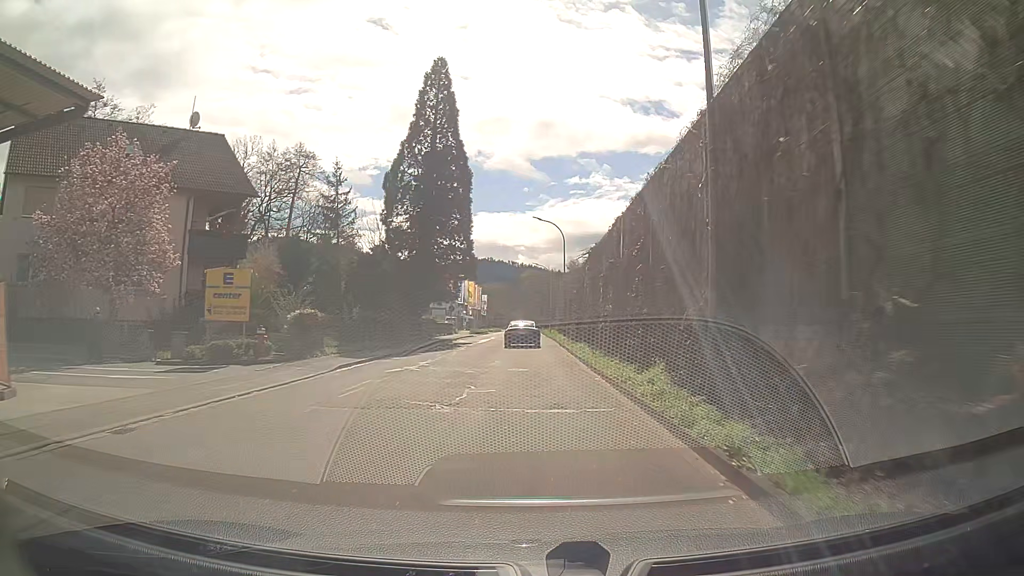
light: Day
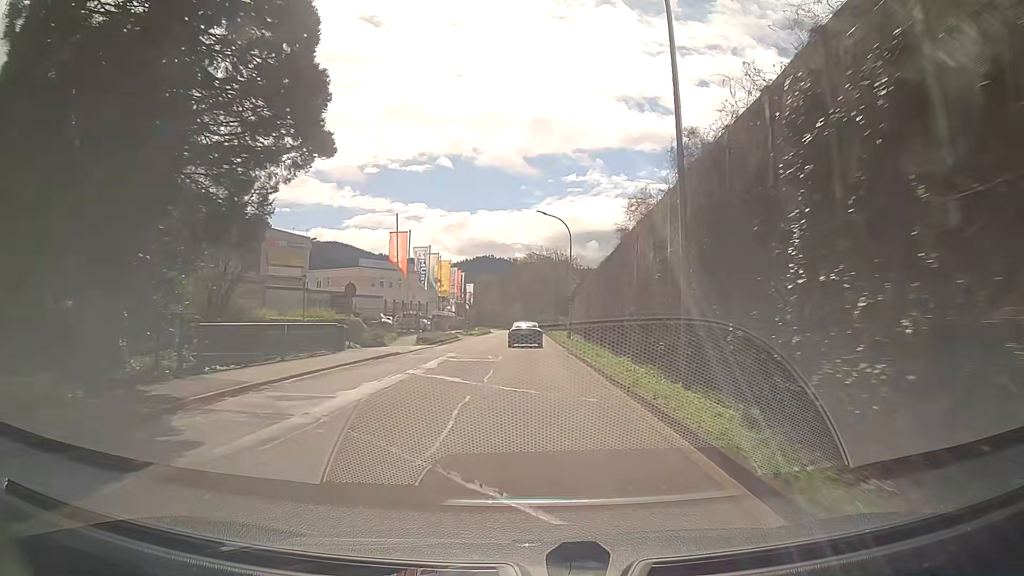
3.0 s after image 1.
(+0.1, +35.8) m; 0°
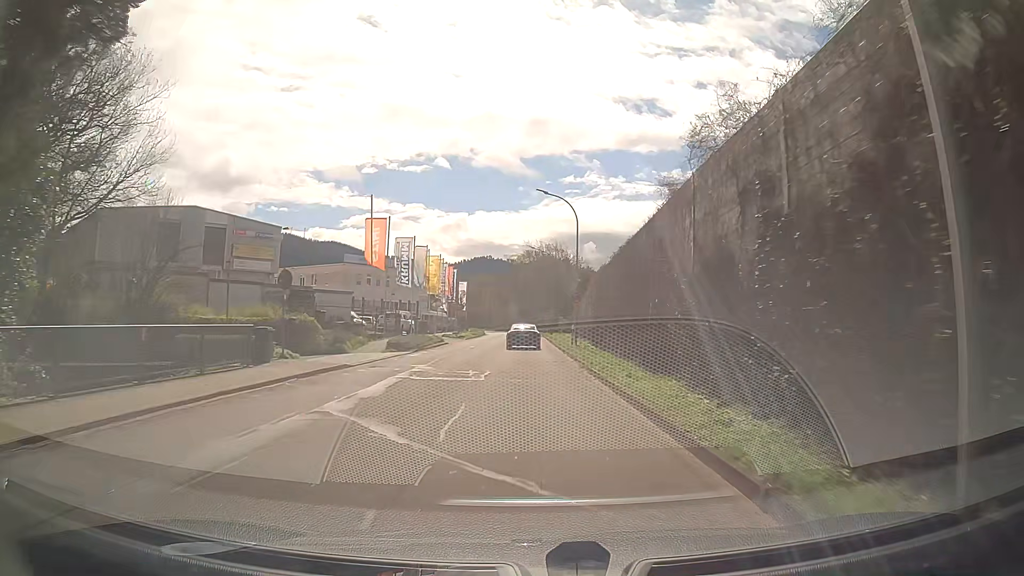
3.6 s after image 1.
(0.0, +7.3) m; -1°
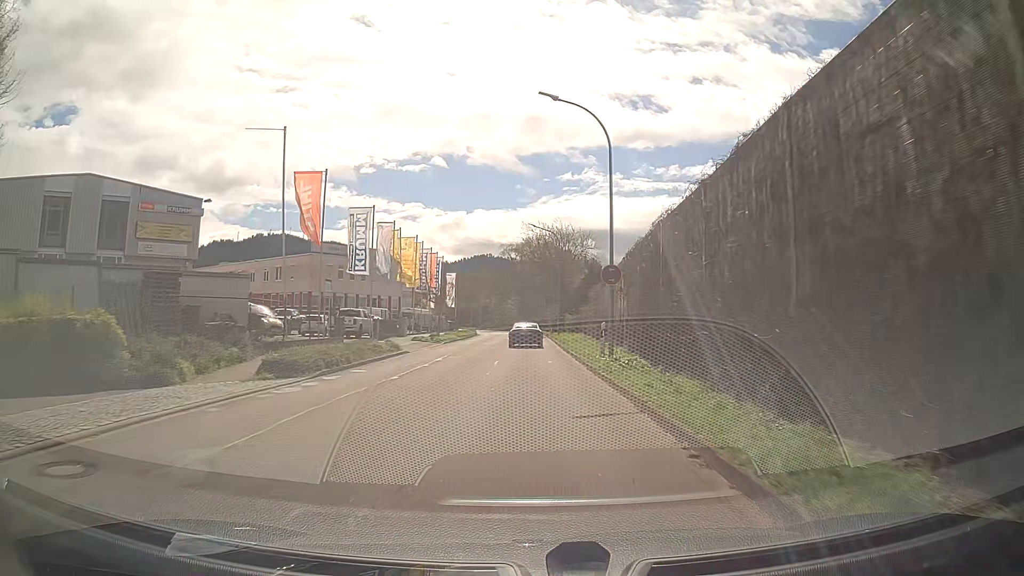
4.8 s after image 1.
(+0.3, +14.7) m; +1°
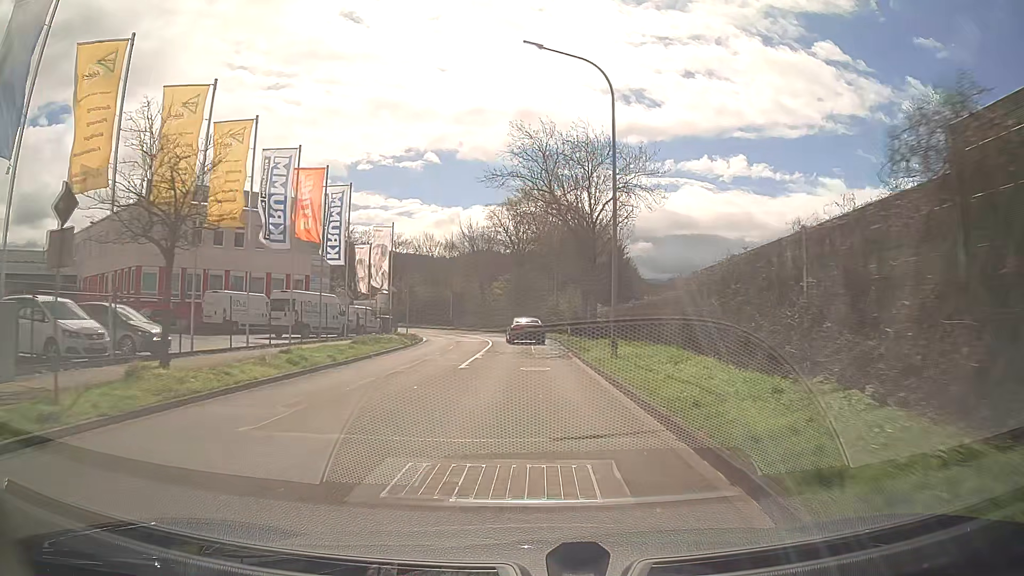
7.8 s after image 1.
(-0.1, +37.3) m; 0°
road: tertiary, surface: asphalt
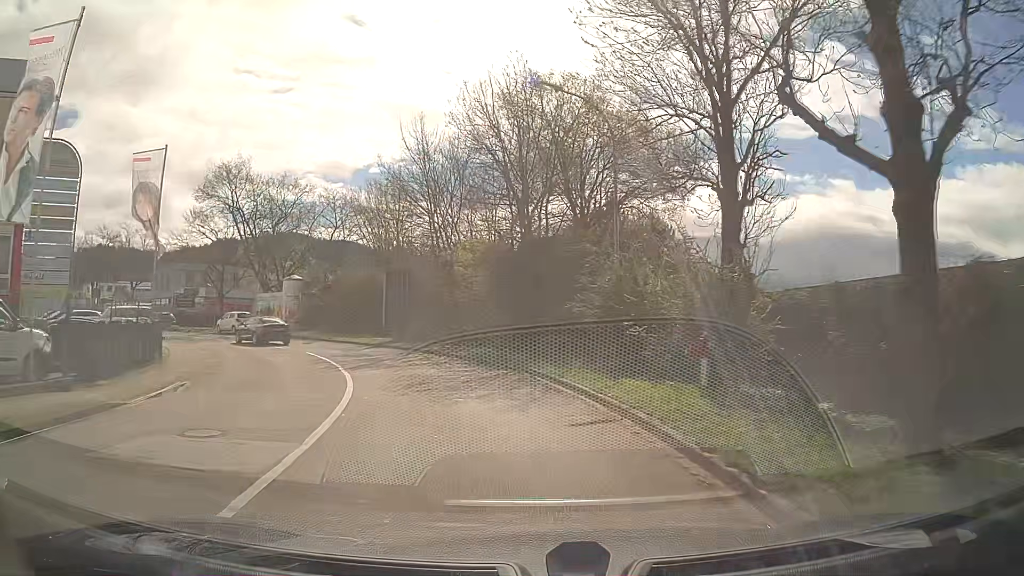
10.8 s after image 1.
(0.0, +33.3) m; -1°
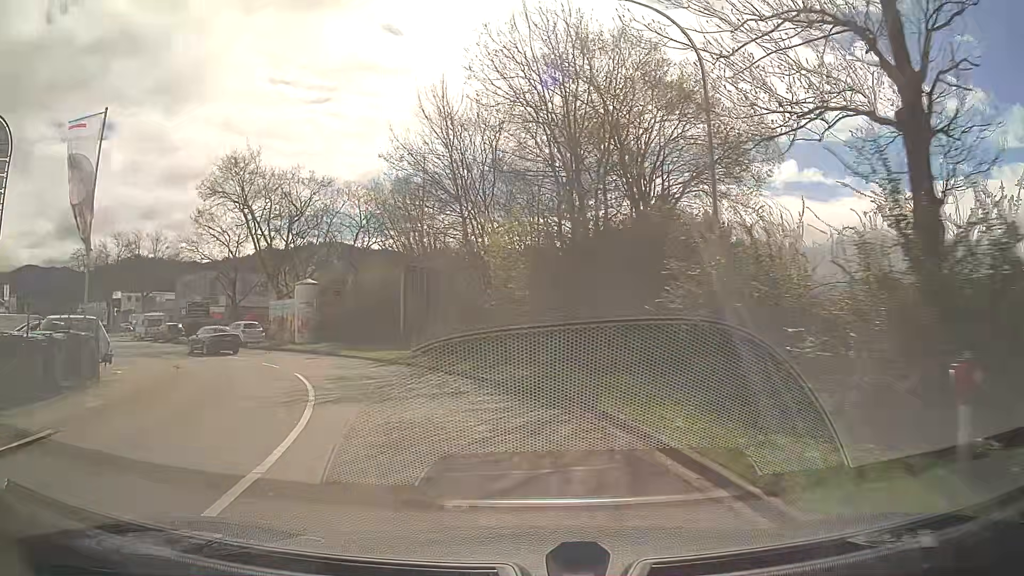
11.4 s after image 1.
(-0.1, +6.1) m; -3°
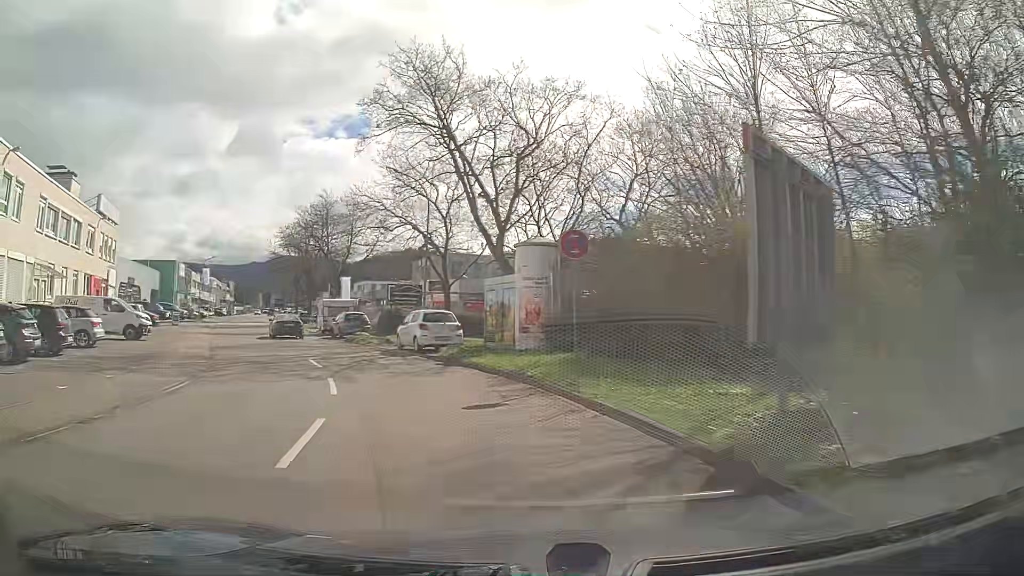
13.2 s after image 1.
(-3.6, +17.4) m; -25°
(-1, +10) (-4, +19) (-8, +29) (-13, +38) (-17, +47) (-21, +56) (-25, +65) (-28, +74) (-32, +83) (-36, +93) m
